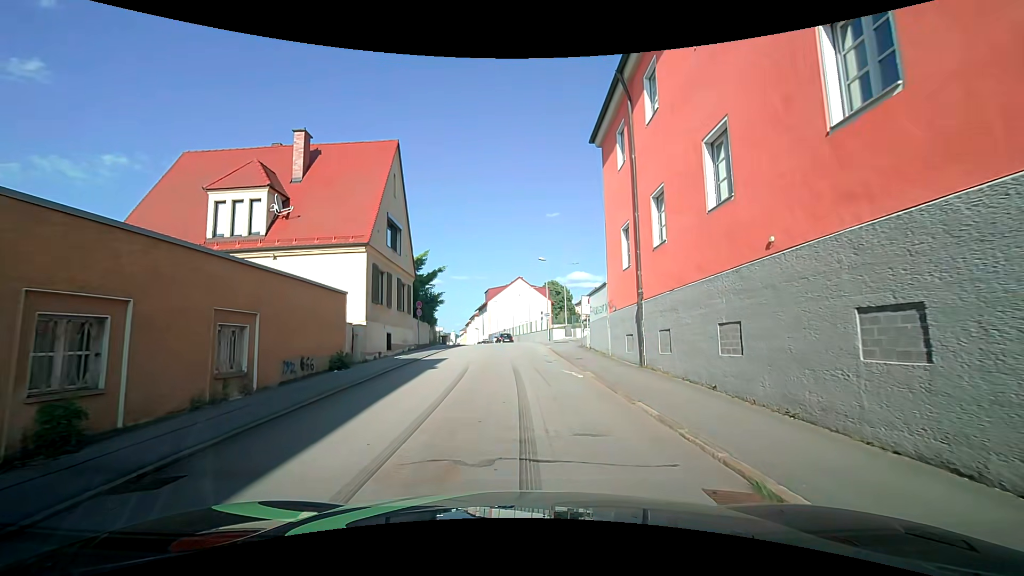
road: residential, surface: asphalt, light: Day
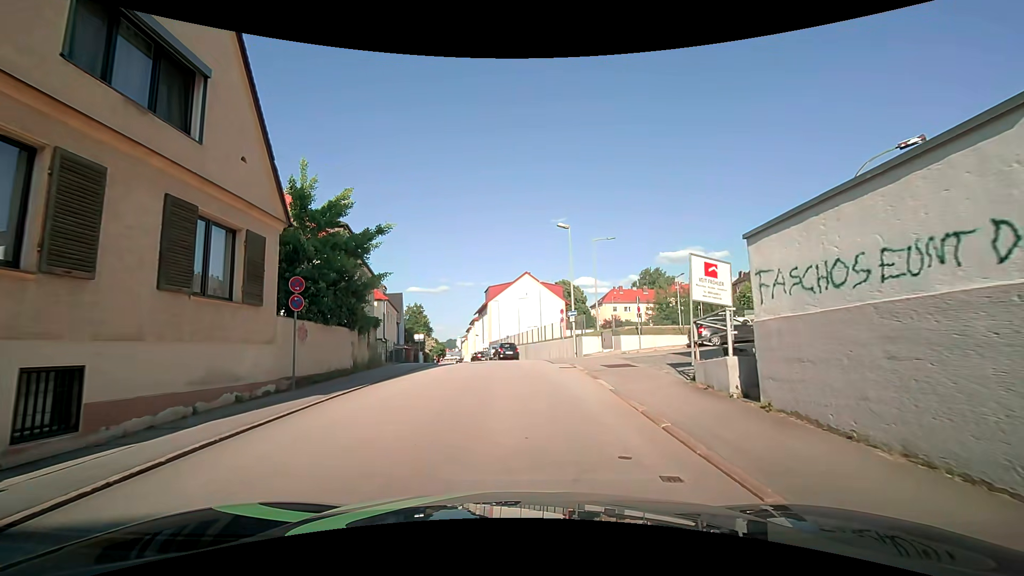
(+0.3, +17.8) m; +1°
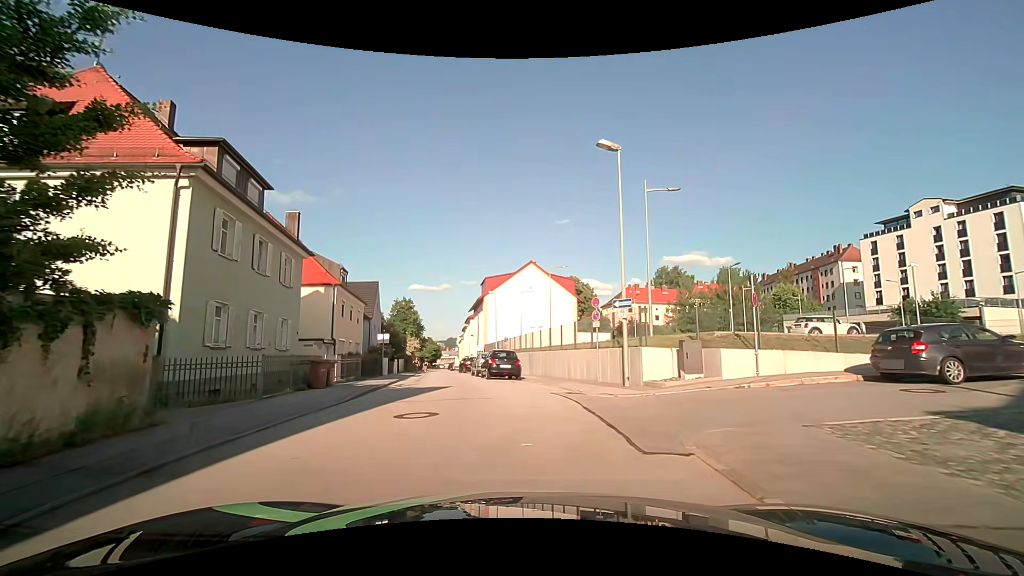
(-0.1, +13.7) m; -1°
(0, +10) (-1, +20) (-4, +29) (-6, +39) (-7, +49) (-8, +59) (-10, +69) (-12, +79) (-13, +89) (-15, +99) m
